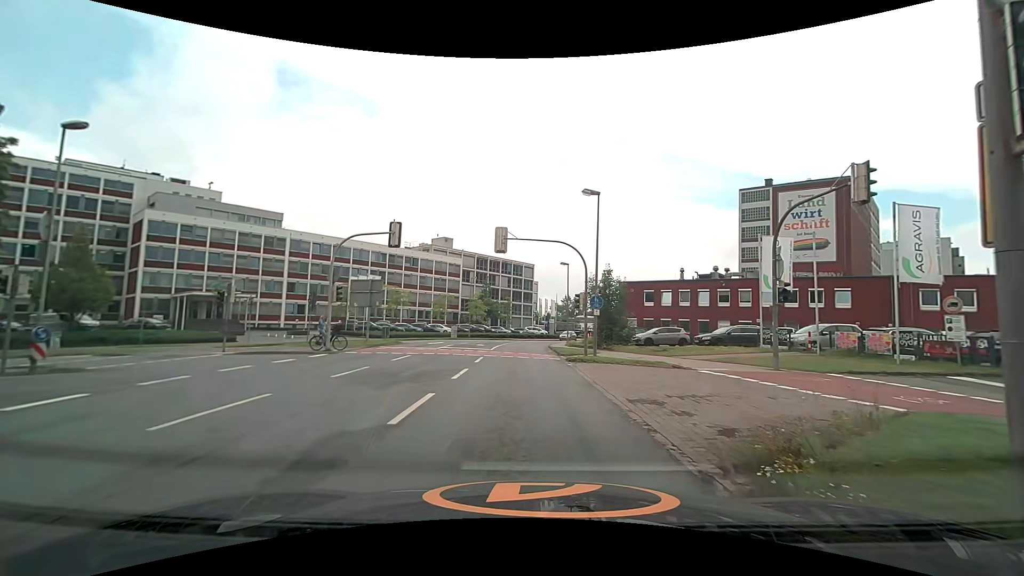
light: Day
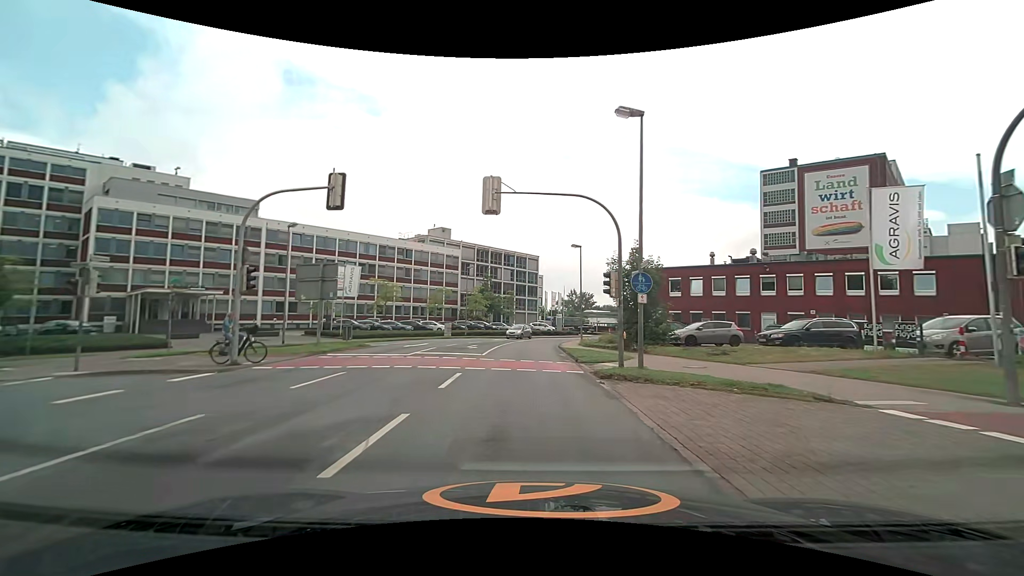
(0.0, +8.6) m; +1°
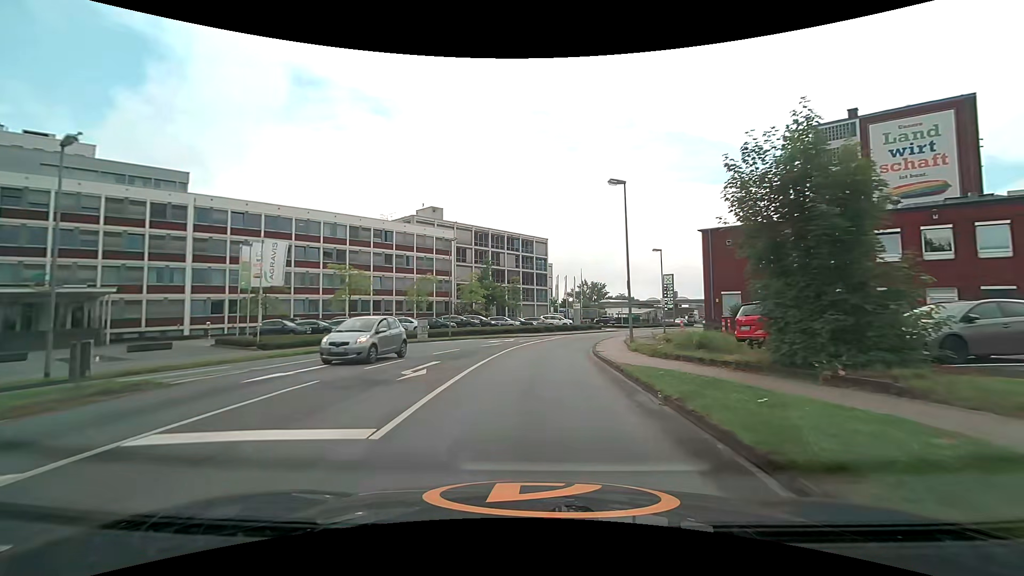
(-0.4, +16.7) m; -2°
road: unclassified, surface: asphalt
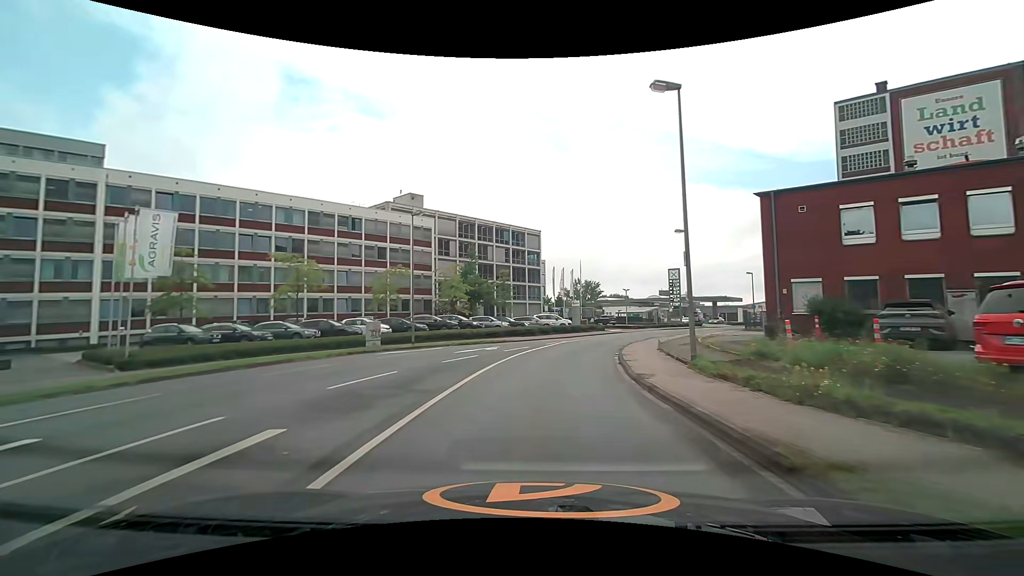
(+0.1, +9.8) m; +1°
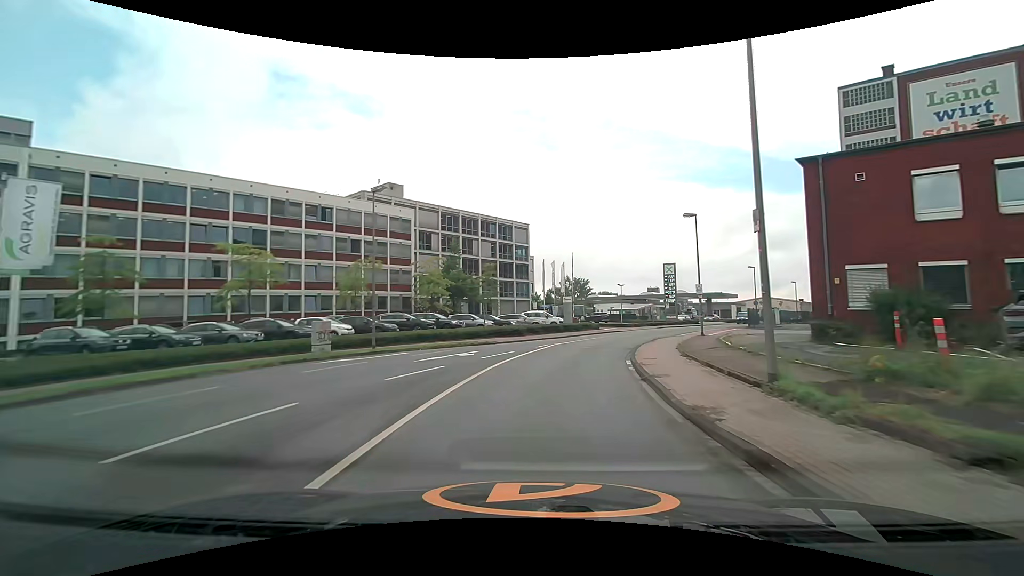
(0.0, +5.1) m; +1°
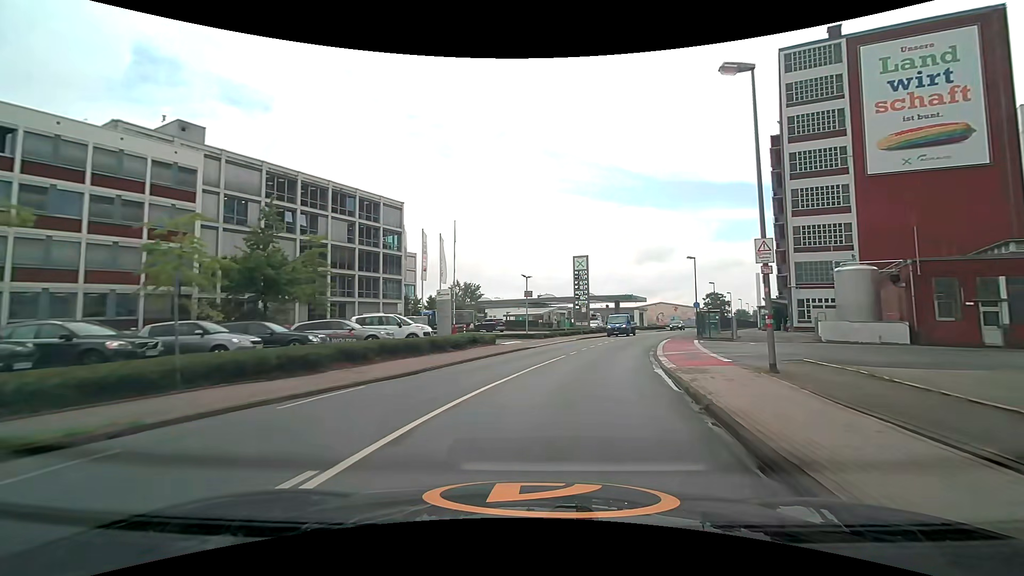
(+2.0, +21.0) m; +12°
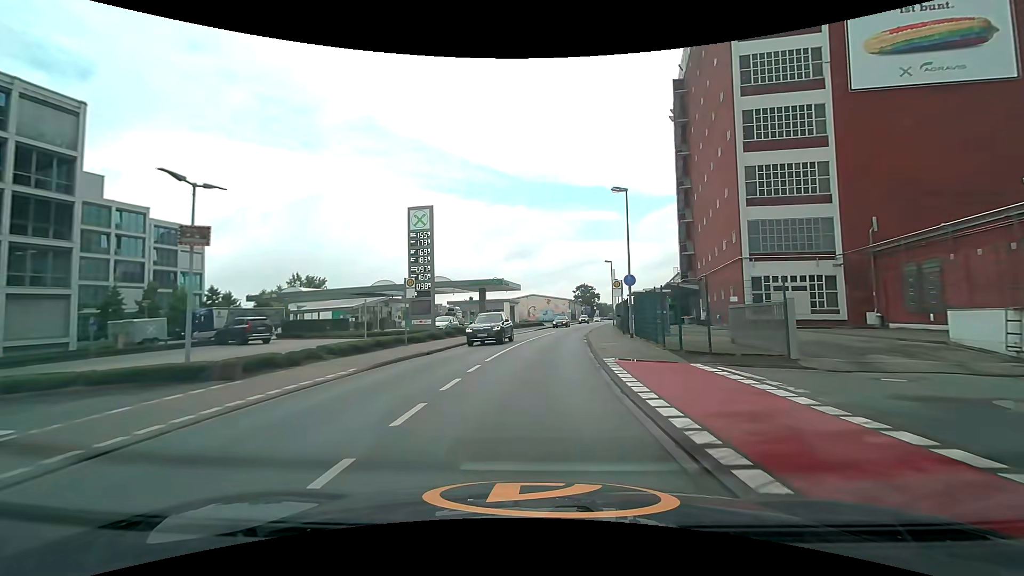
(+4.5, +27.0) m; +15°
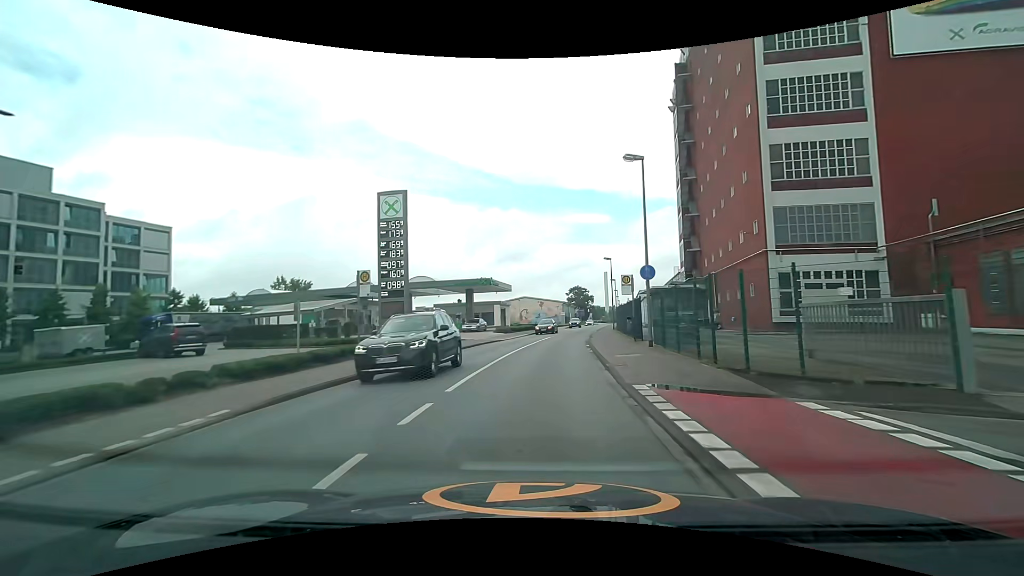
(+0.1, +5.7) m; +1°
(0, +10) (+1, +20) (+2, +30) (+3, +40) (+4, +50) (+6, +60) (+8, +69) (+9, +79) (+11, +89) (+13, +99) m
